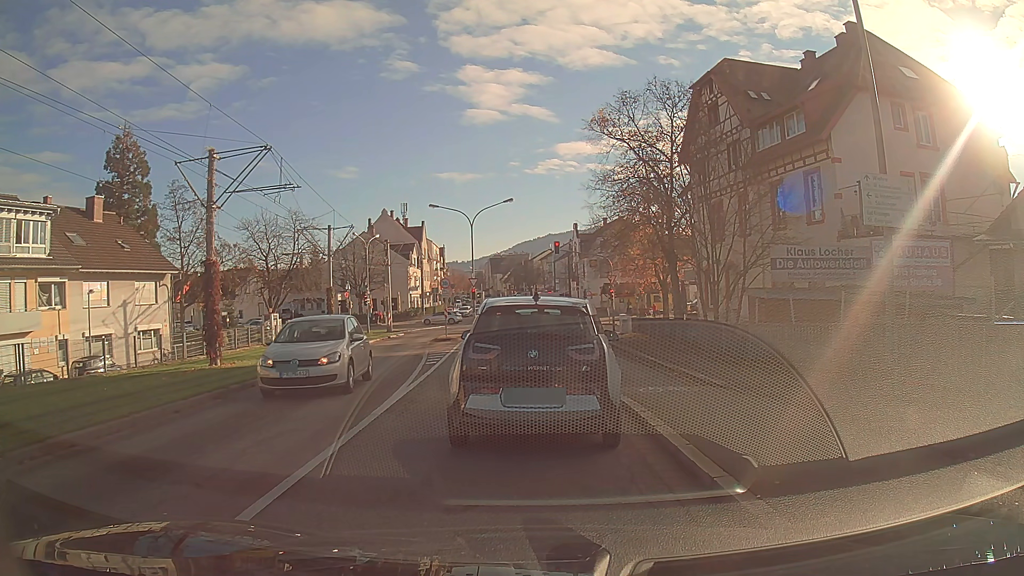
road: tertiary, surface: asphalt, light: Day
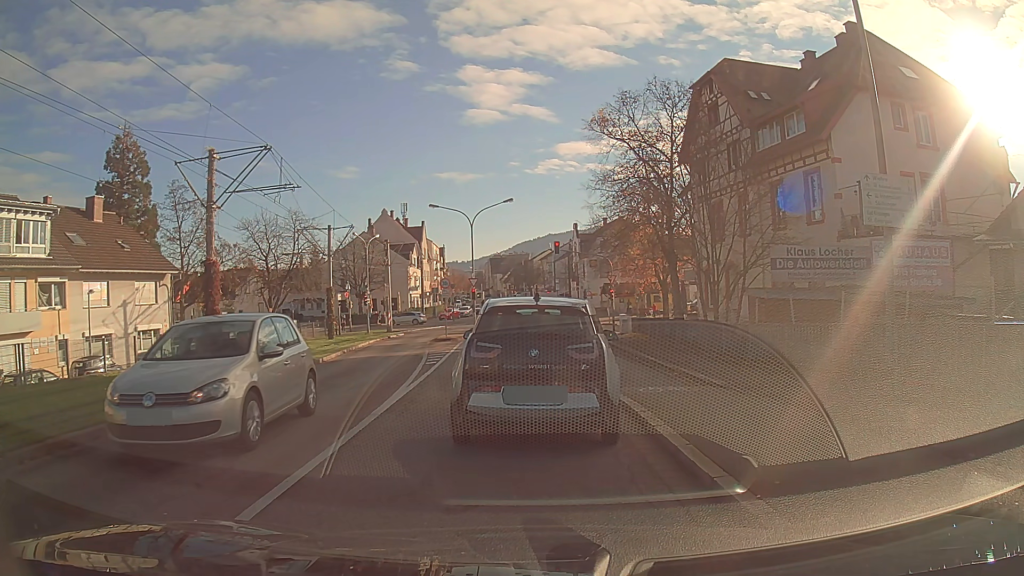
(0.0, 0.0) m; 0°
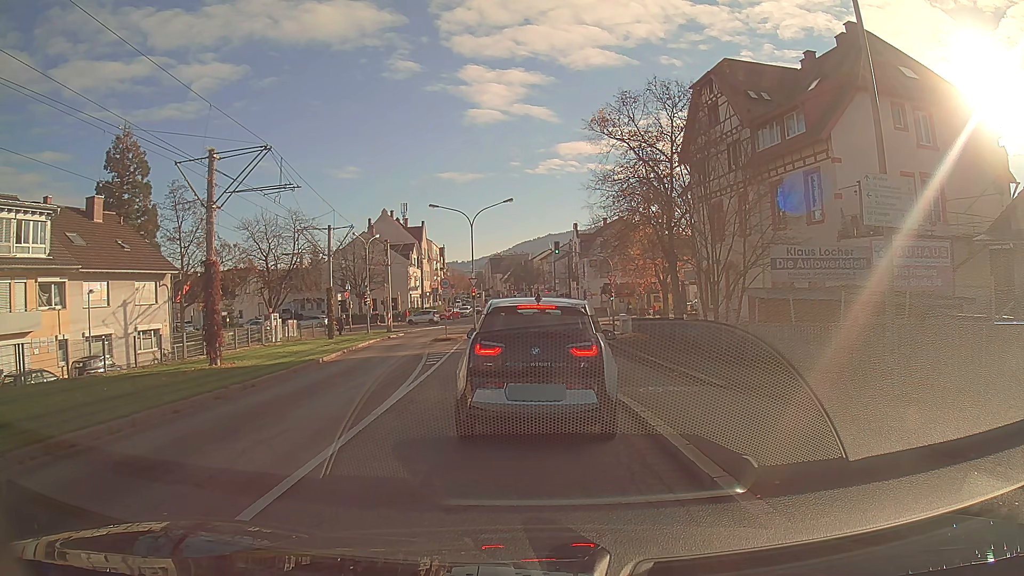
(0.0, 0.0) m; 0°
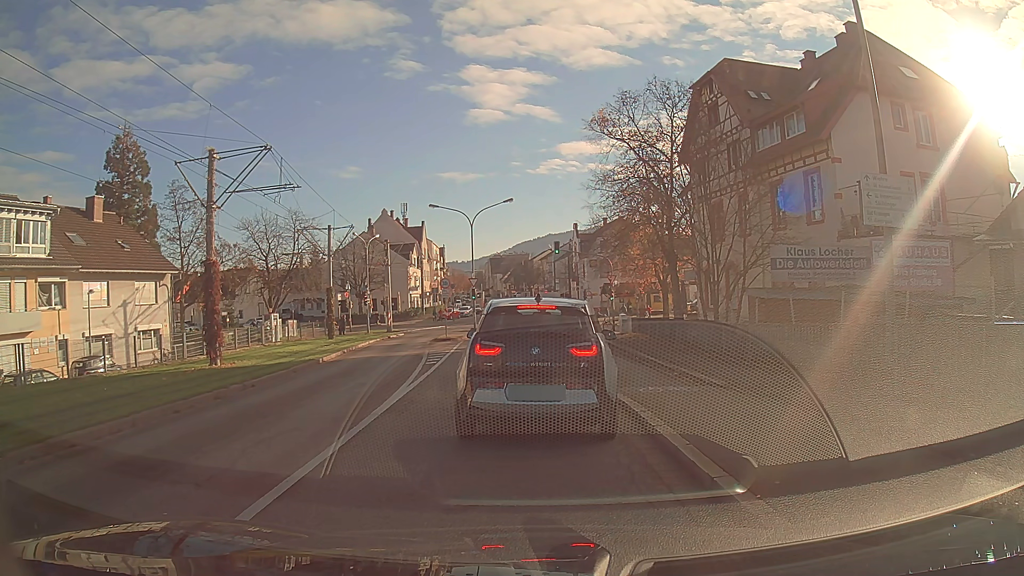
(0.0, 0.0) m; 0°
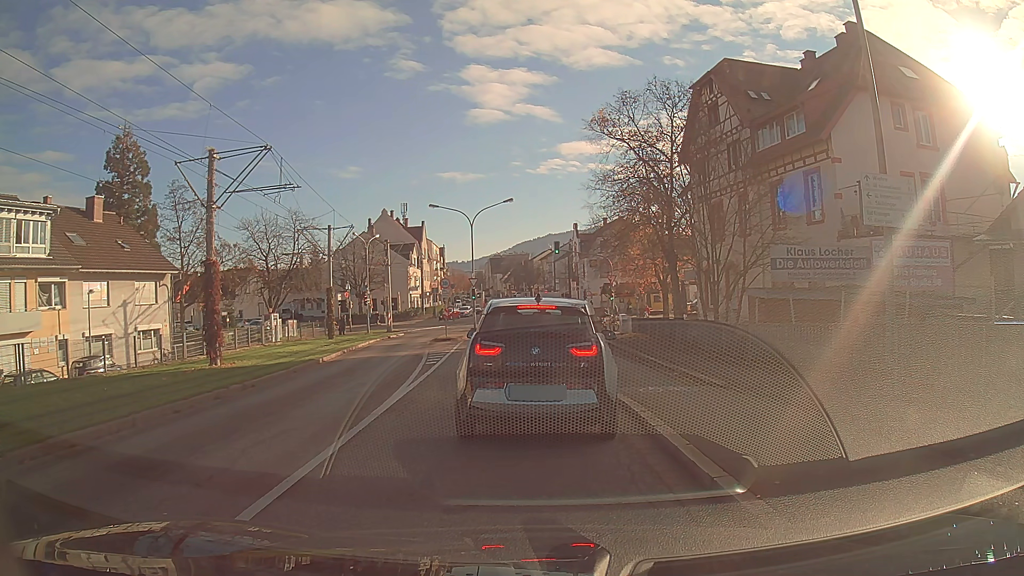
(0.0, 0.0) m; 0°
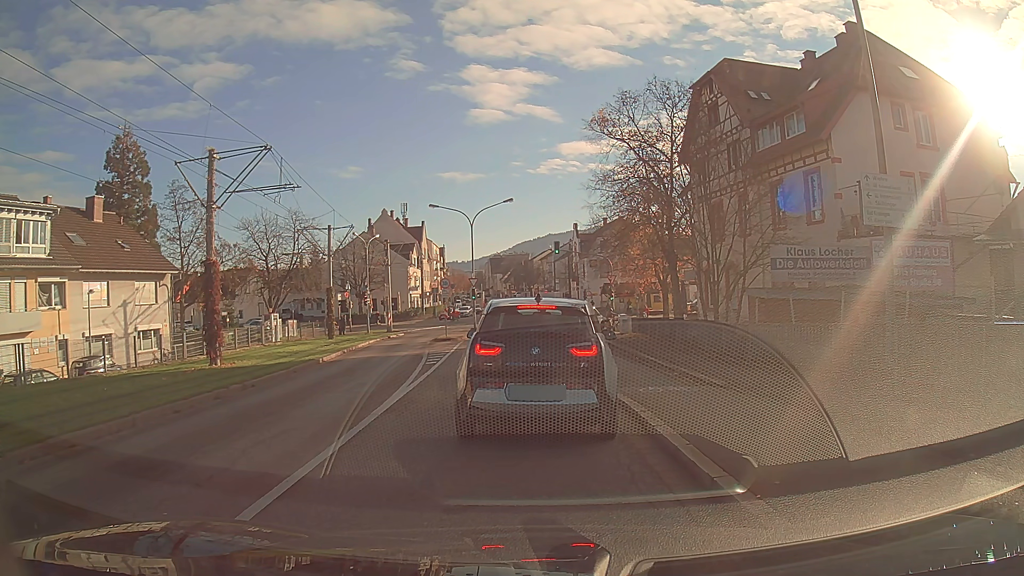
(0.0, 0.0) m; 0°
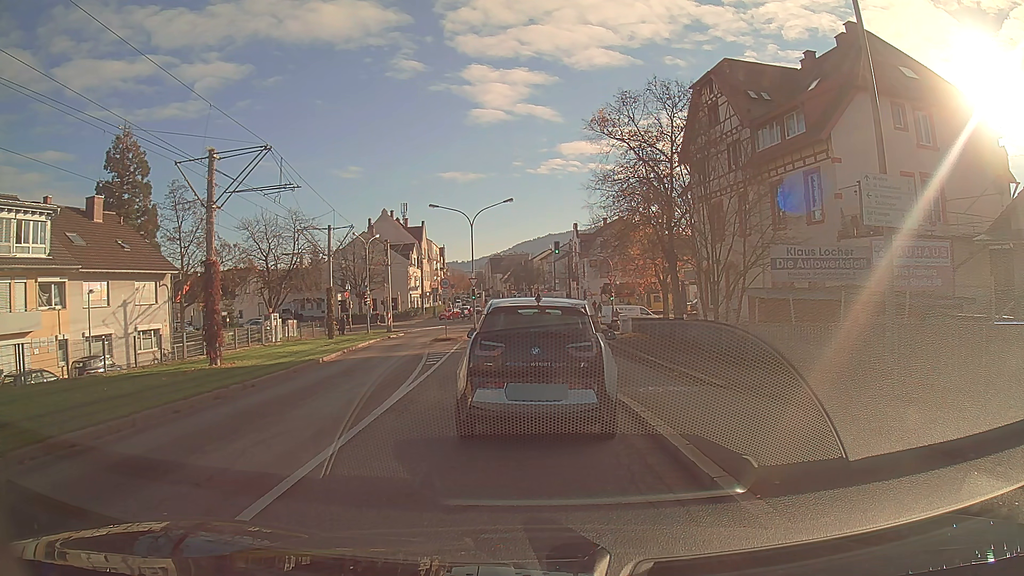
(0.0, 0.0) m; 0°
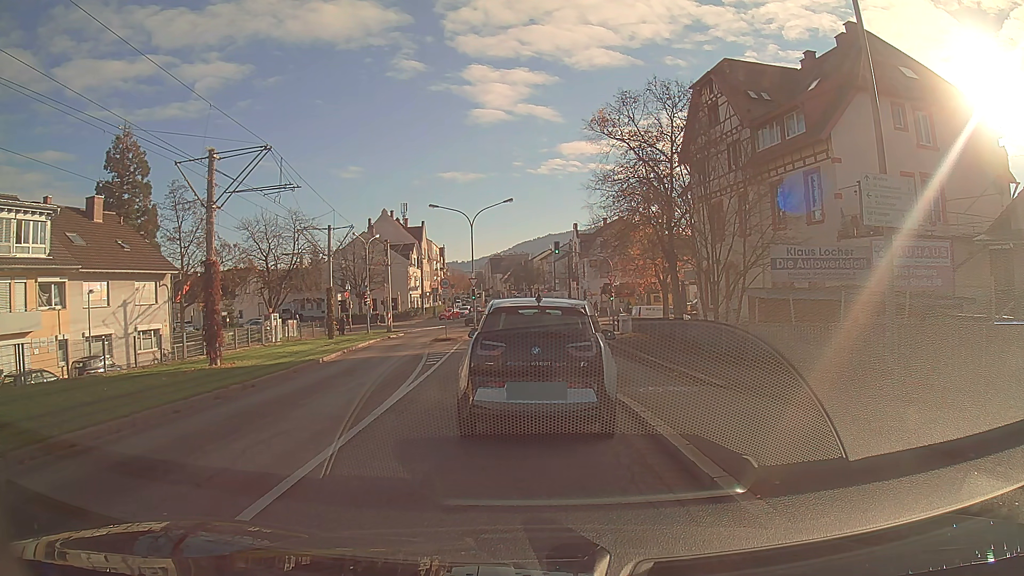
(0.0, 0.0) m; 0°
